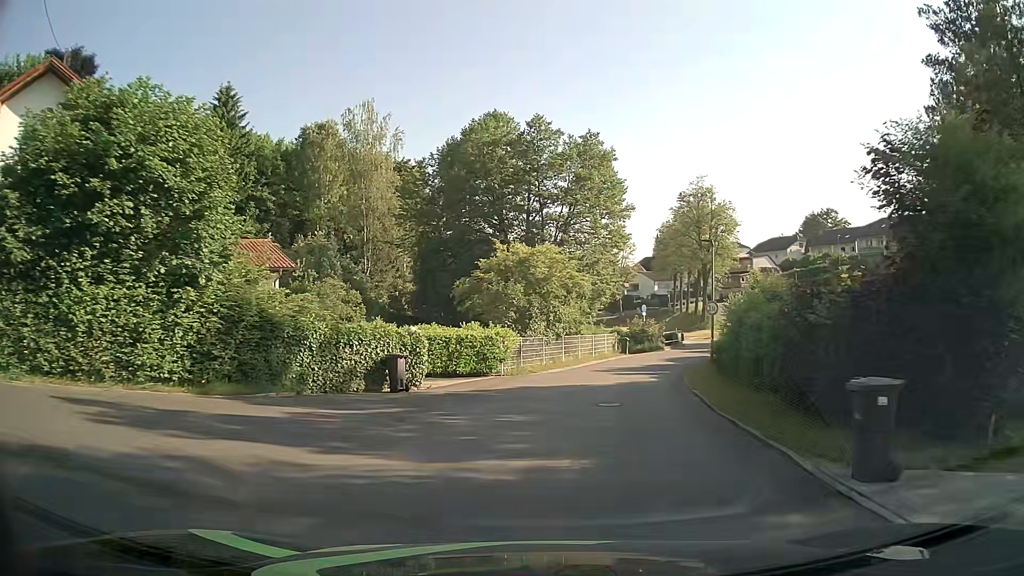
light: Day
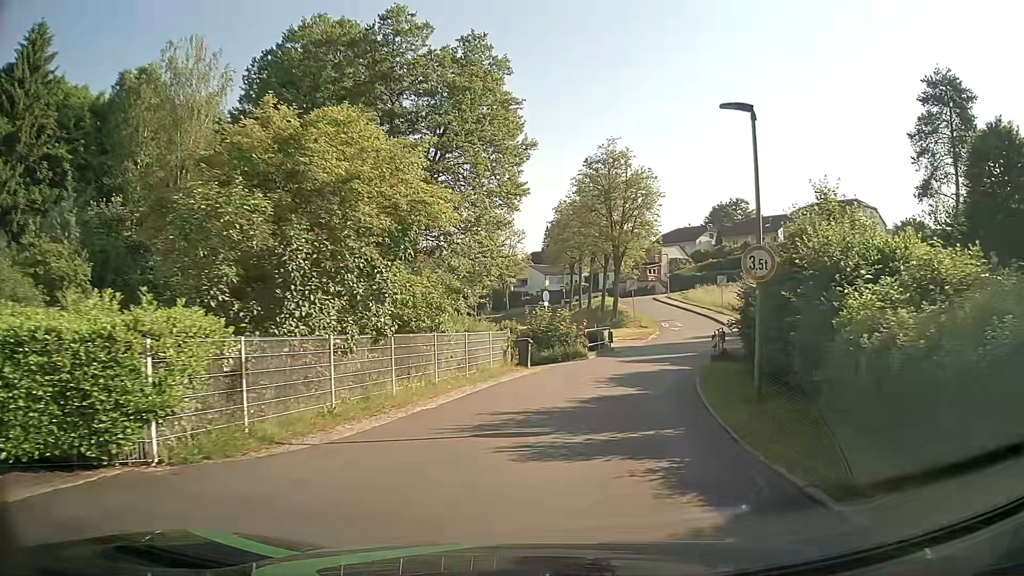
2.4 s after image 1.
(+1.1, +16.7) m; +9°
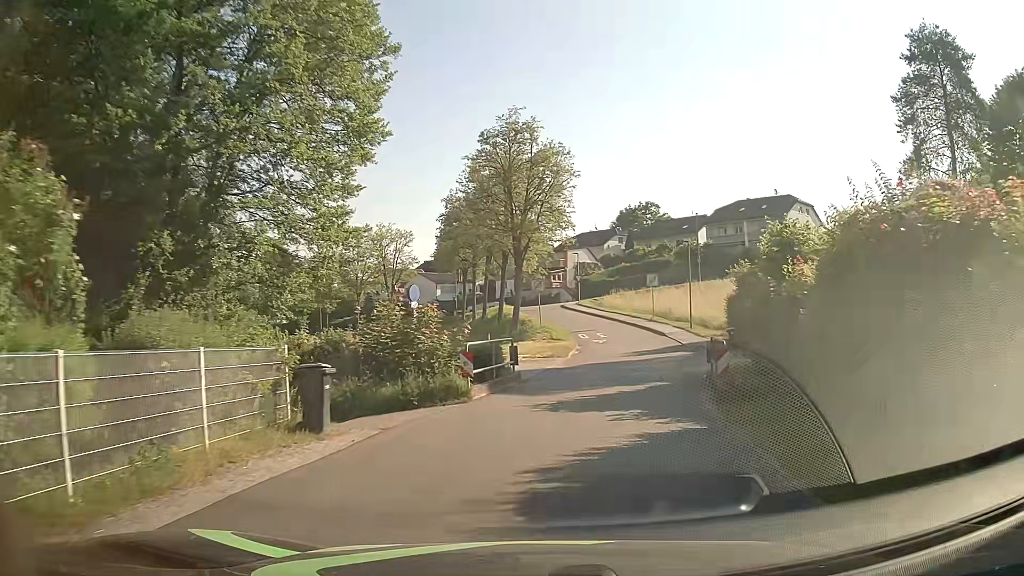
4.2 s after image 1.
(+1.0, +12.7) m; +9°
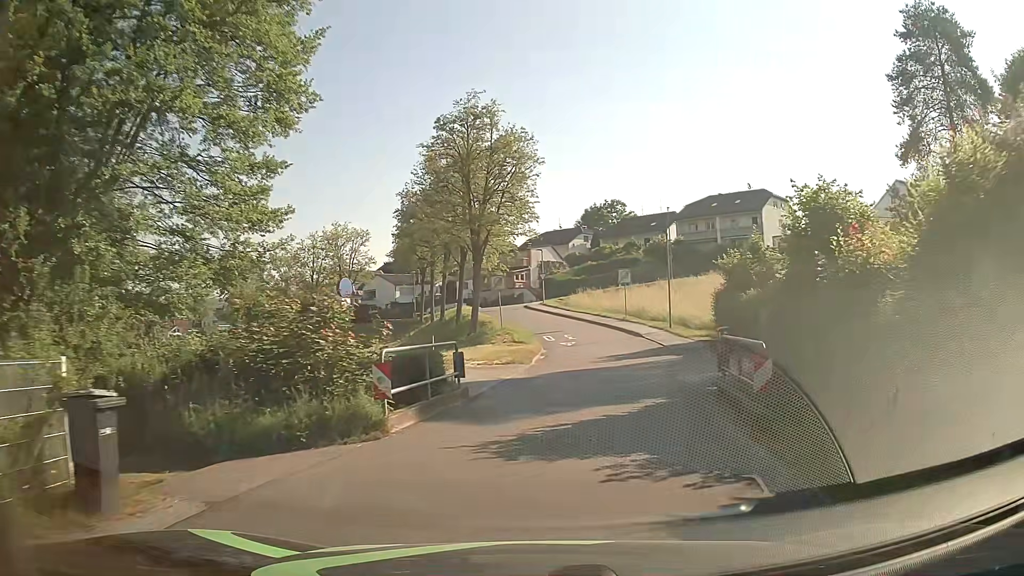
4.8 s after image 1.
(+0.1, +4.4) m; +3°
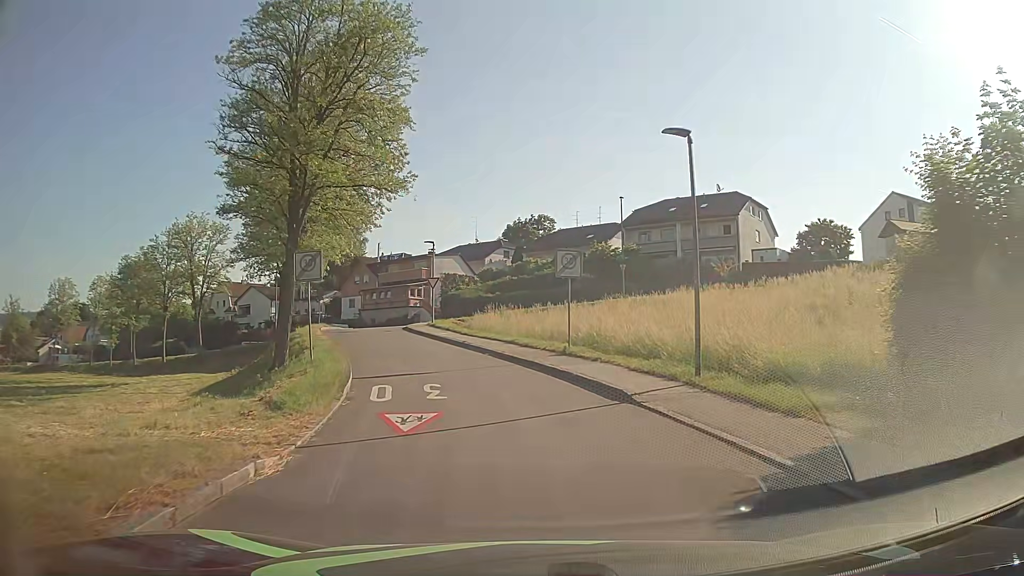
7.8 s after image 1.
(+1.9, +21.6) m; +6°
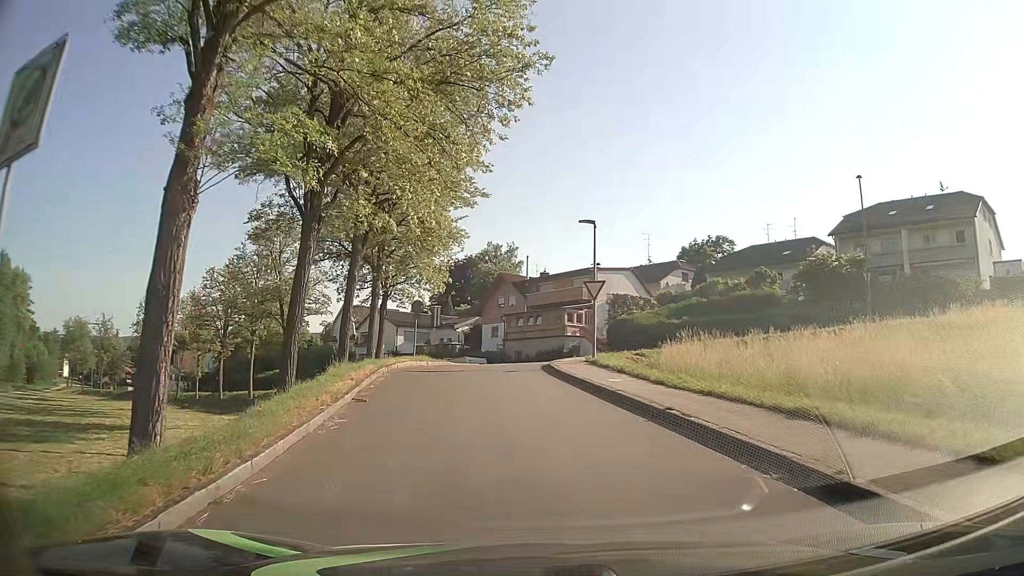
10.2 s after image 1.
(-1.9, +16.7) m; -14°
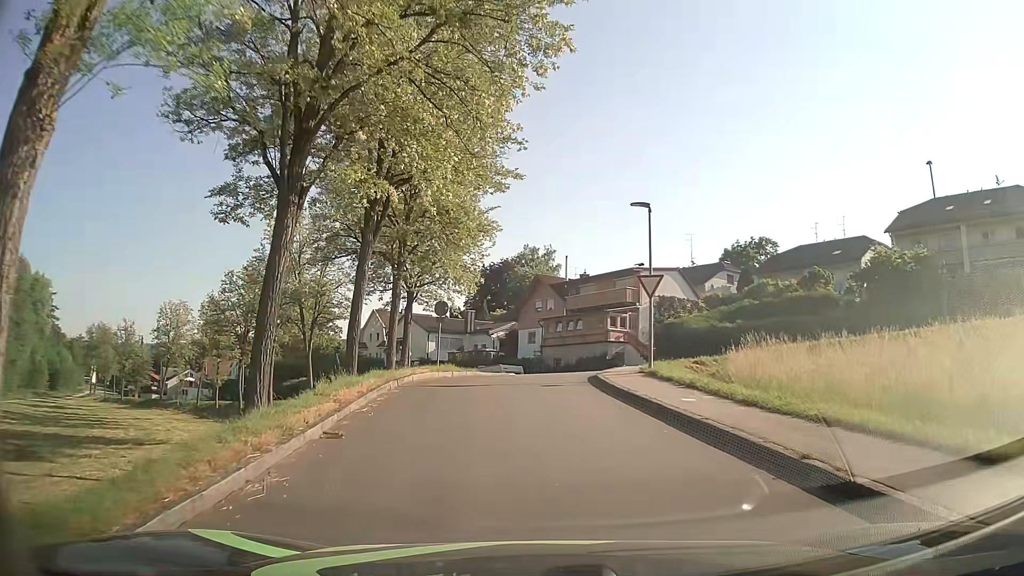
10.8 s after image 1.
(-0.1, +4.0) m; -4°
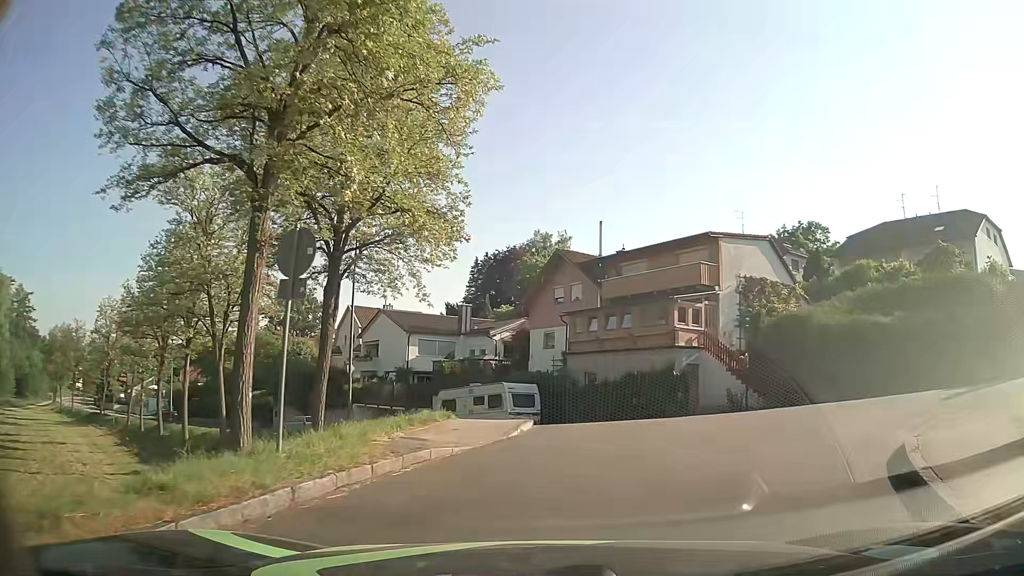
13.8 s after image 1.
(-0.7, +17.8) m; +1°
(+2, +10) (+10, +15) (+19, +13) (+28, +9) (+38, +6) (+47, +3) (+57, +1) (+67, +1) (+77, +1) (+87, +2) m
